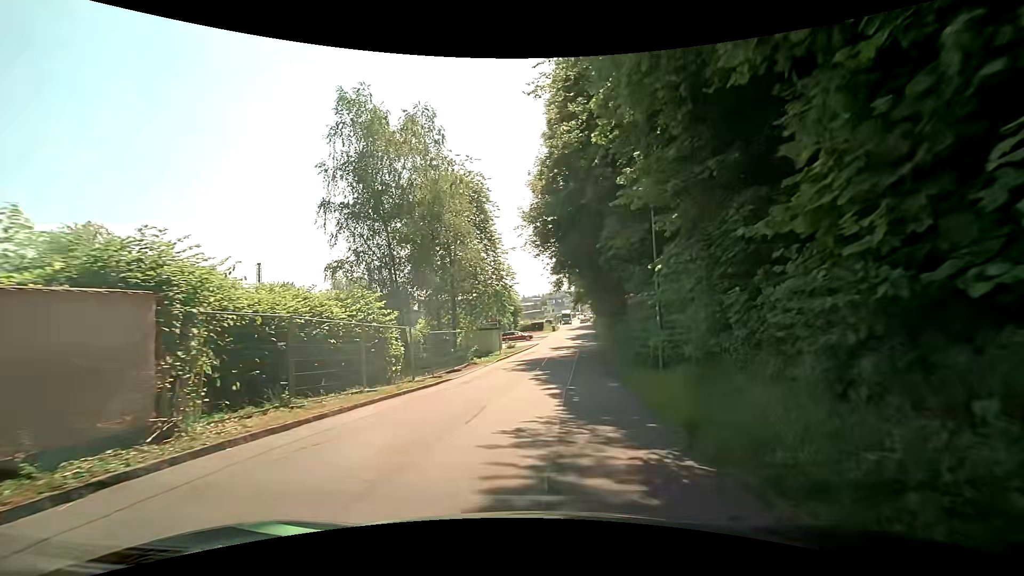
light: Day
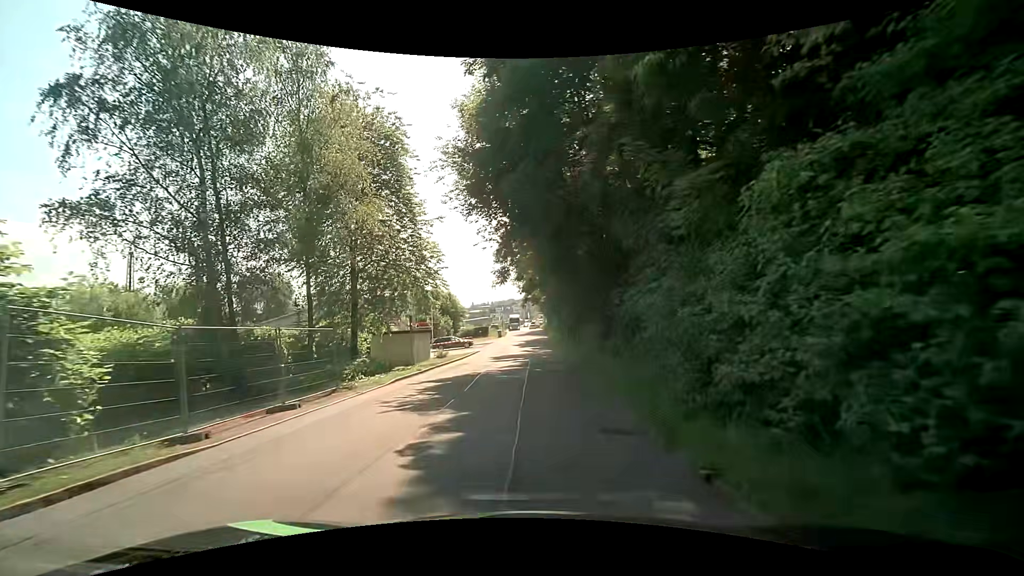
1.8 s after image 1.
(+0.6, +11.9) m; +5°
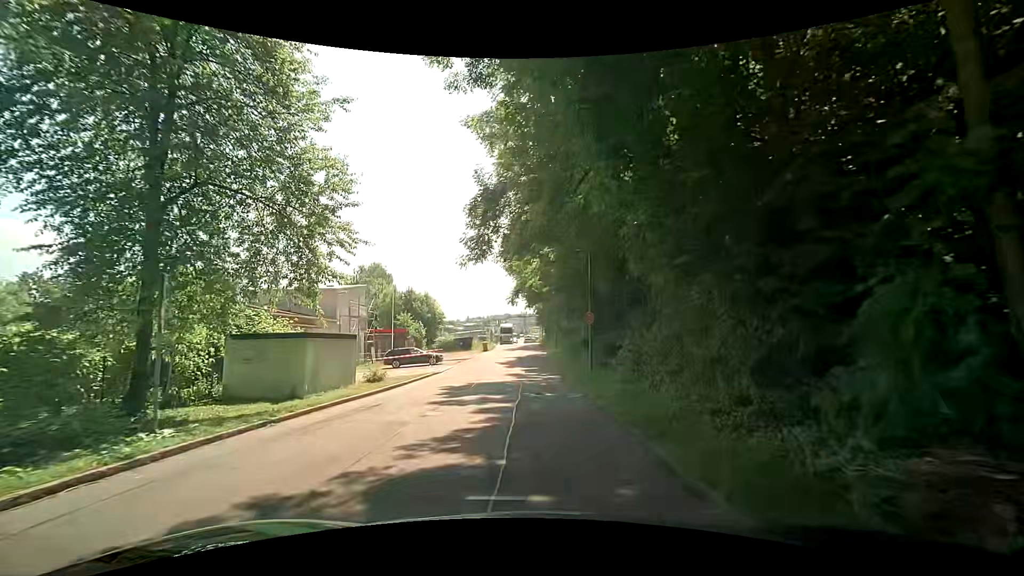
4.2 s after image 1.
(0.0, +15.7) m; +1°
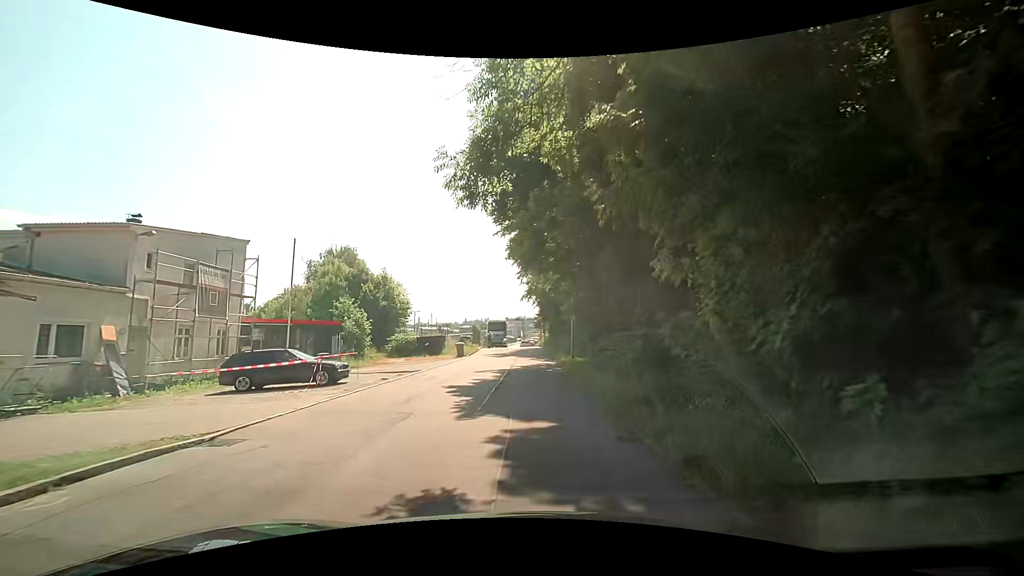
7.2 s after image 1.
(-0.1, +19.7) m; -2°
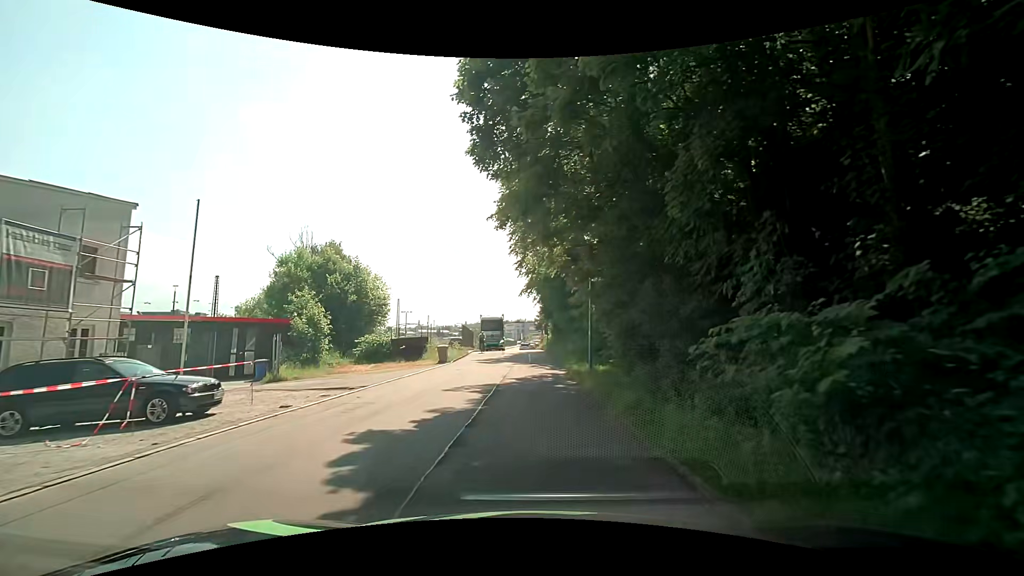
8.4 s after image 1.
(+0.3, +7.9) m; +1°
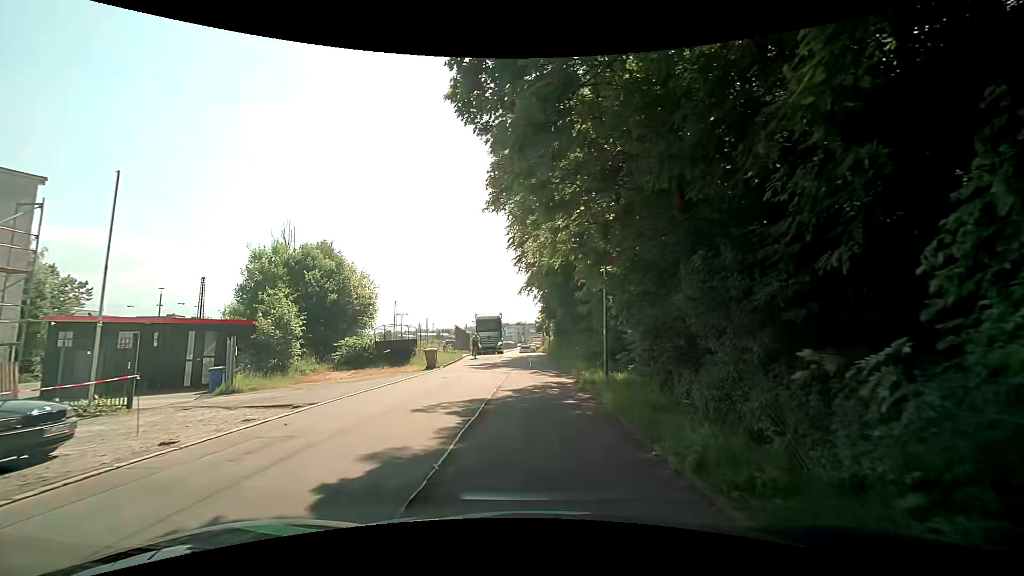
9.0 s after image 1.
(0.0, +3.8) m; +1°
(0, +10) (0, +20) (-1, +30) (-1, +40) (-2, +50) (-2, +60) (-4, +70) (-6, +80) (-6, +90) (-5, +100) m
